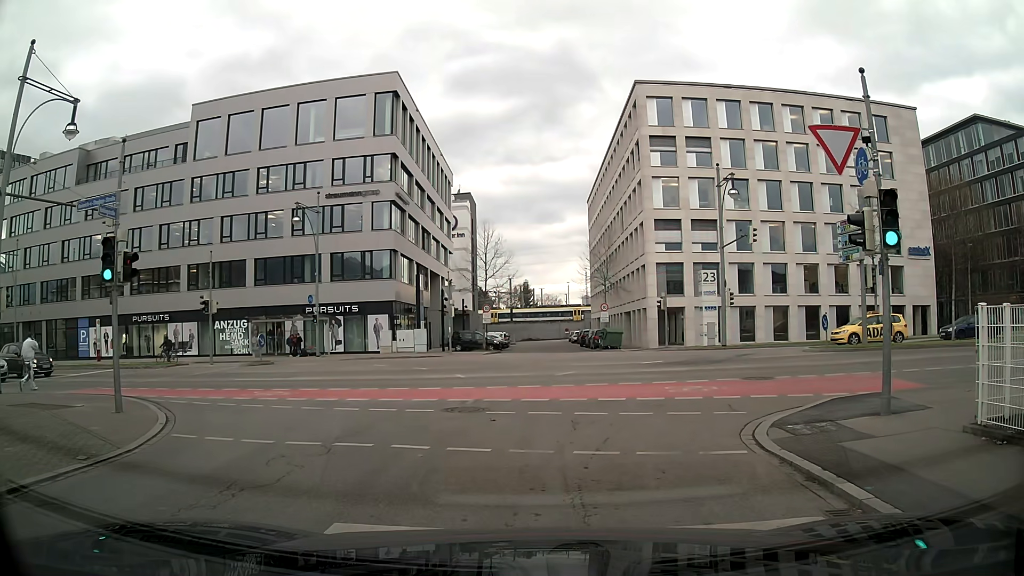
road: residential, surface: asphalt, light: Day
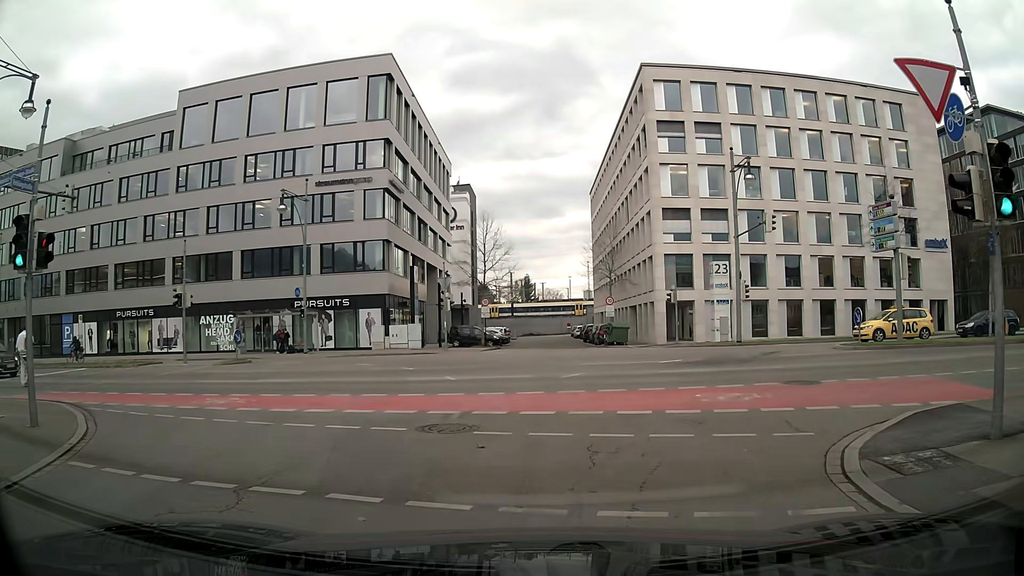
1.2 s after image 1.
(0.0, +2.8) m; -1°
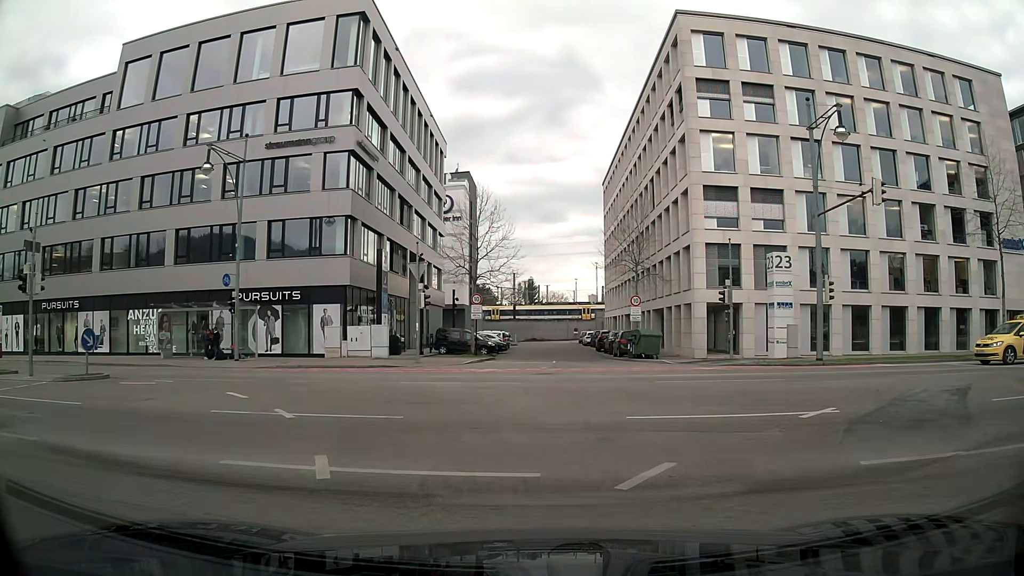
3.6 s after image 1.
(0.0, +10.3) m; +1°
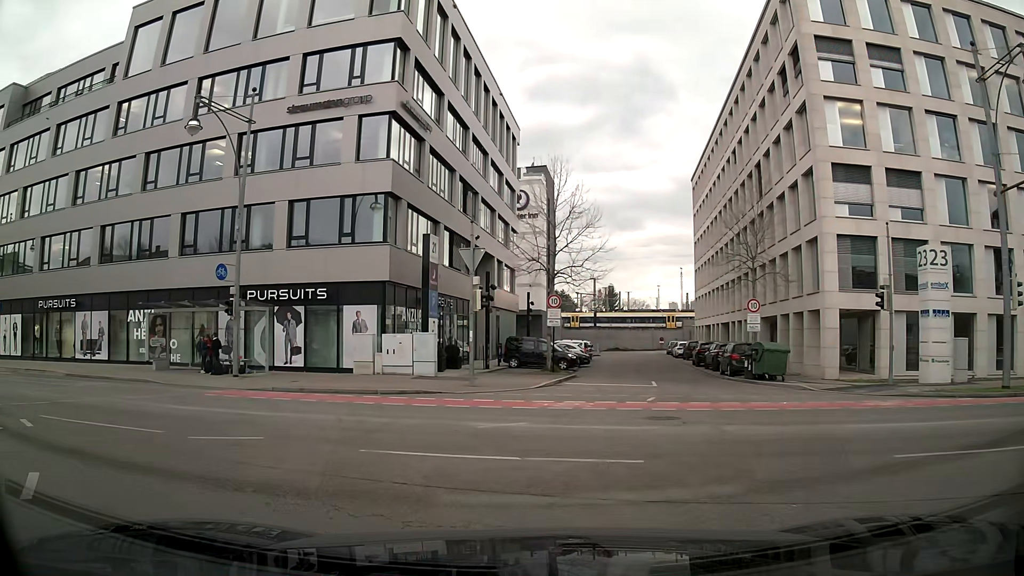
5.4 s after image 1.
(-0.4, +7.6) m; -8°
